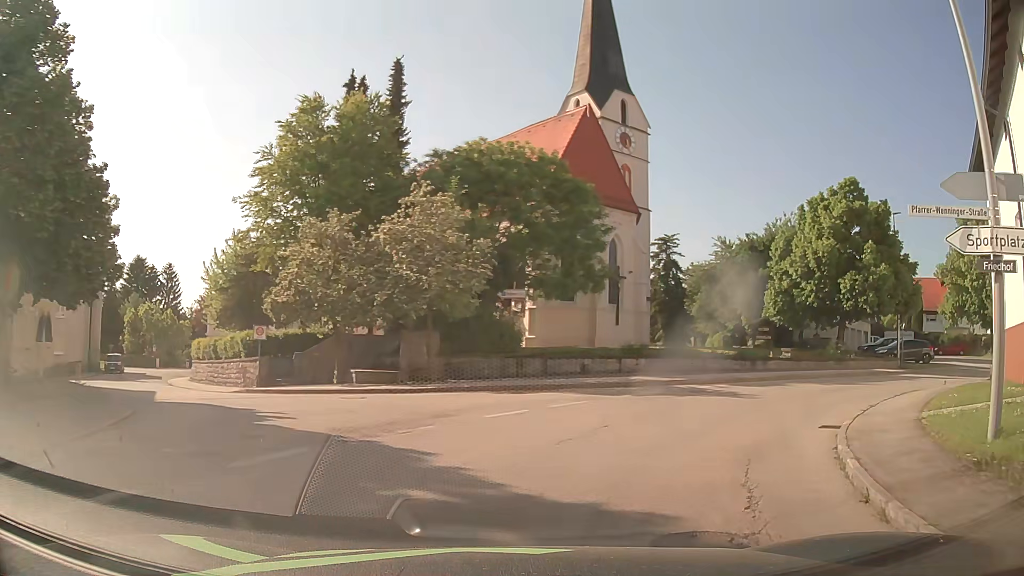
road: tertiary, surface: asphalt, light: Day
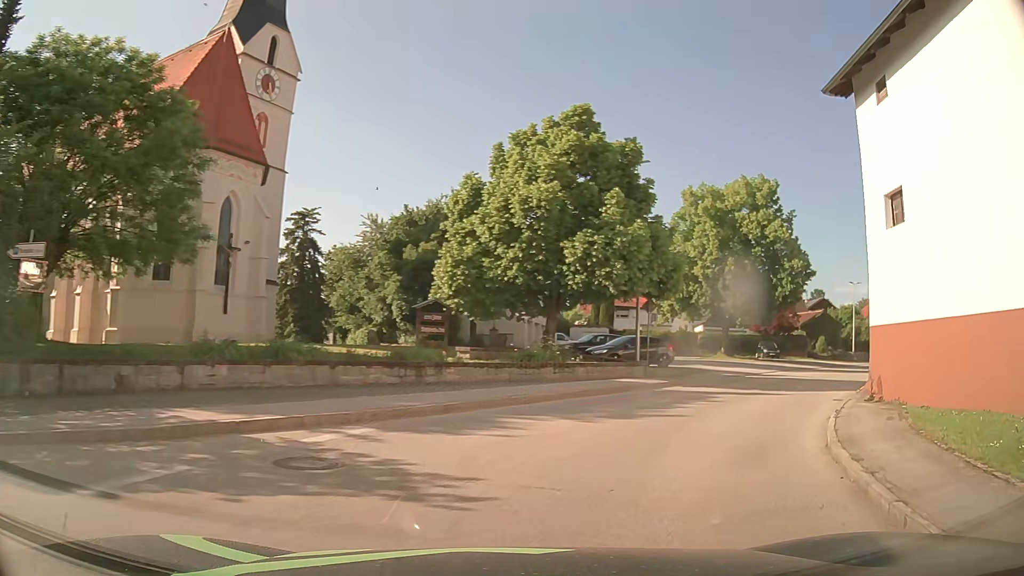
(+3.1, +11.4) m; +30°
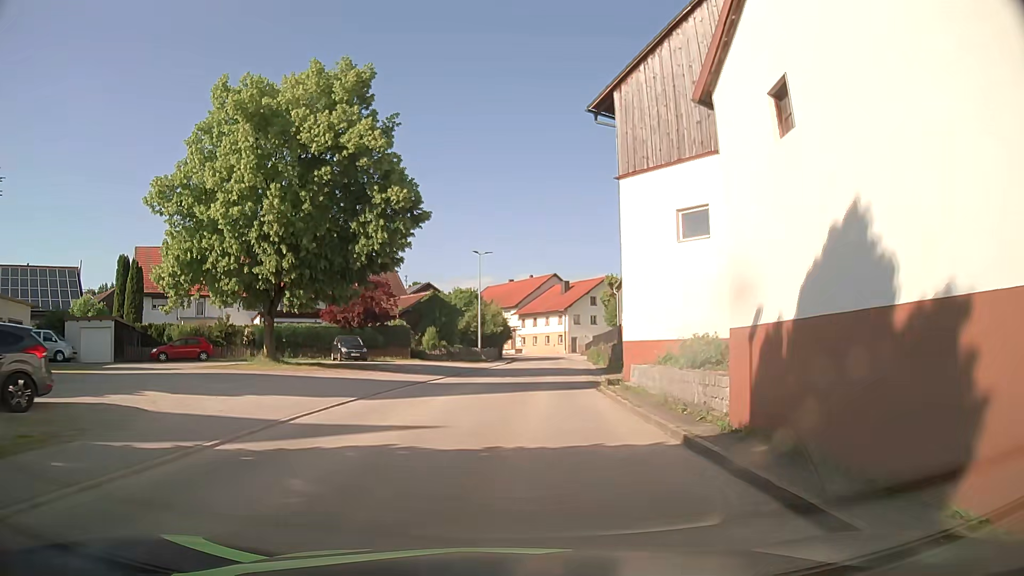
(+8.6, +19.8) m; +37°
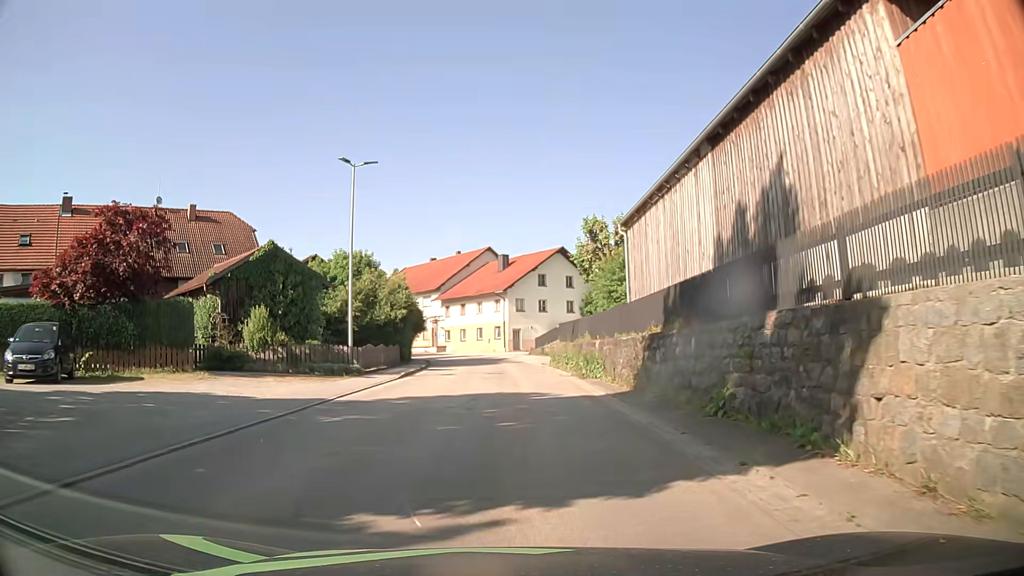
(+1.0, +25.3) m; +5°
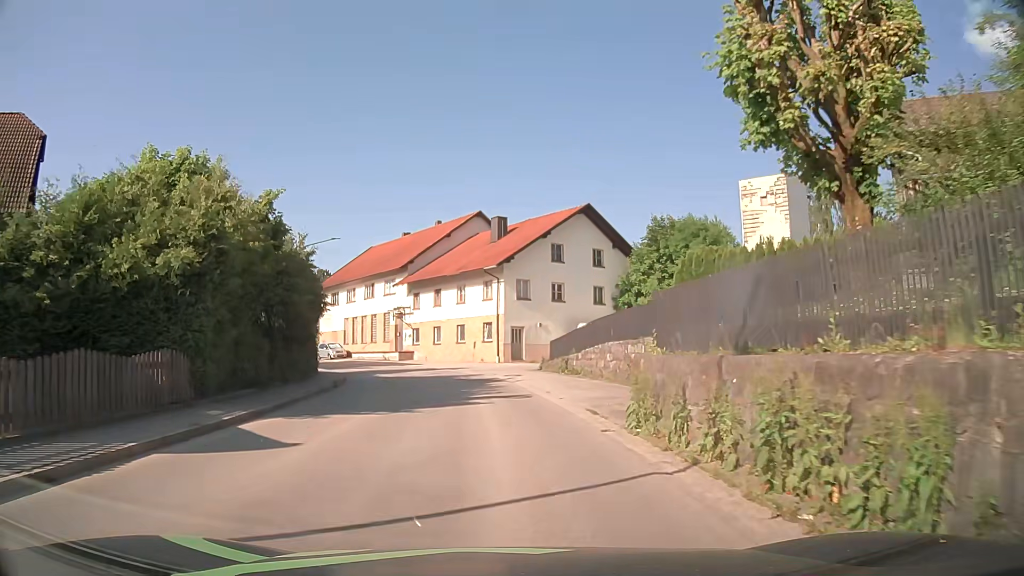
(+0.6, +24.6) m; +1°
(0, +10) (-1, +20) (-2, +30) (-6, +39) (-10, +48) (-16, +57) (-22, +65) (-28, +72) (-35, +80) (-42, +86) m
